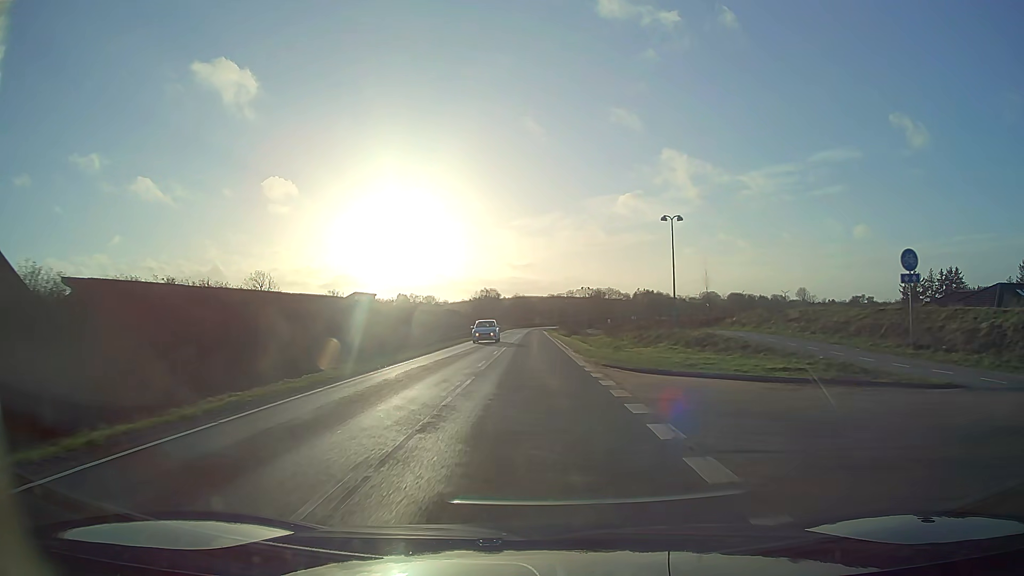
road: tertiary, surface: asphalt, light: Day
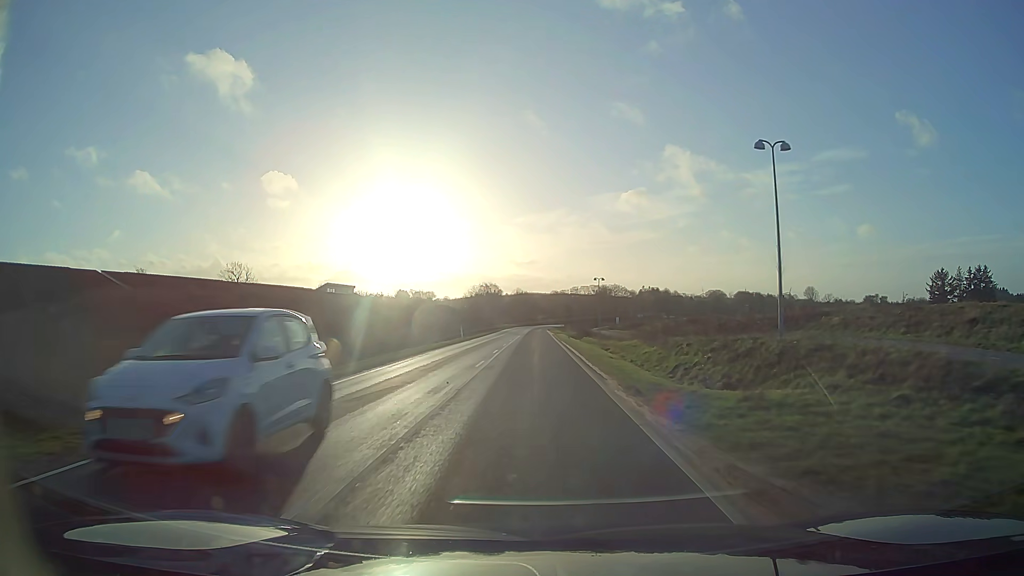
(0.0, +16.4) m; 0°
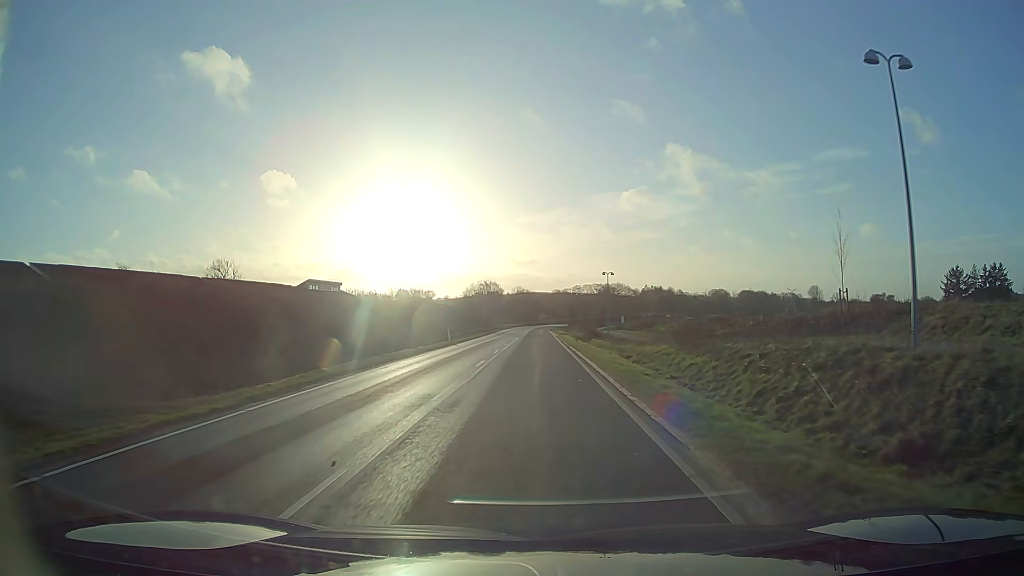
(0.0, +8.2) m; 0°
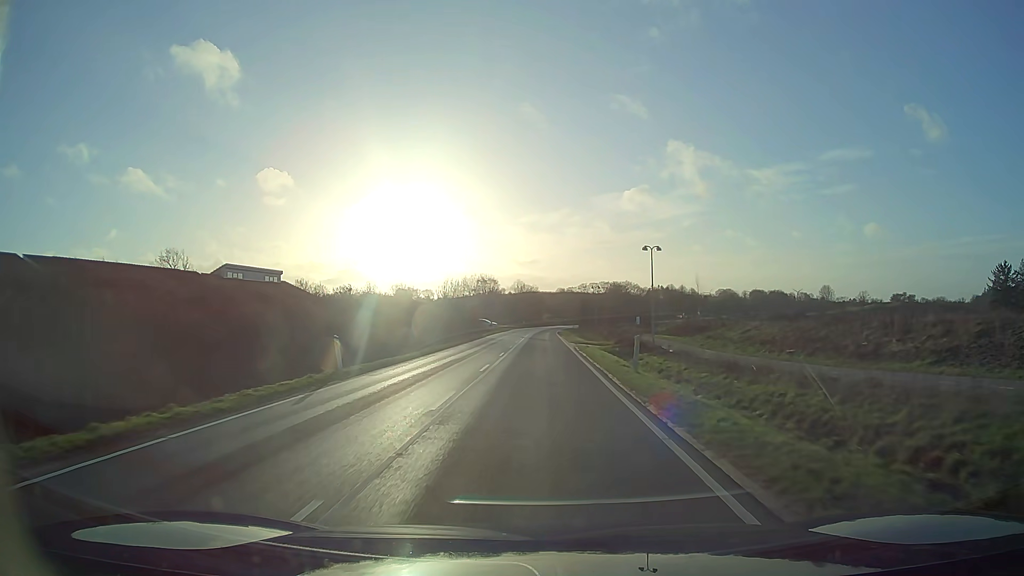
(-0.1, +24.9) m; 0°
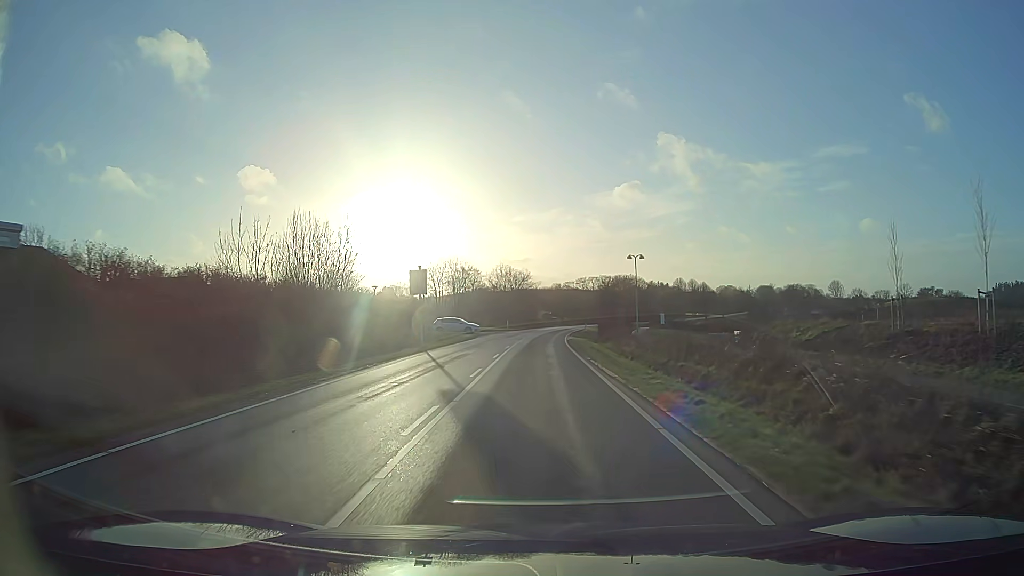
(+0.2, +42.2) m; +1°
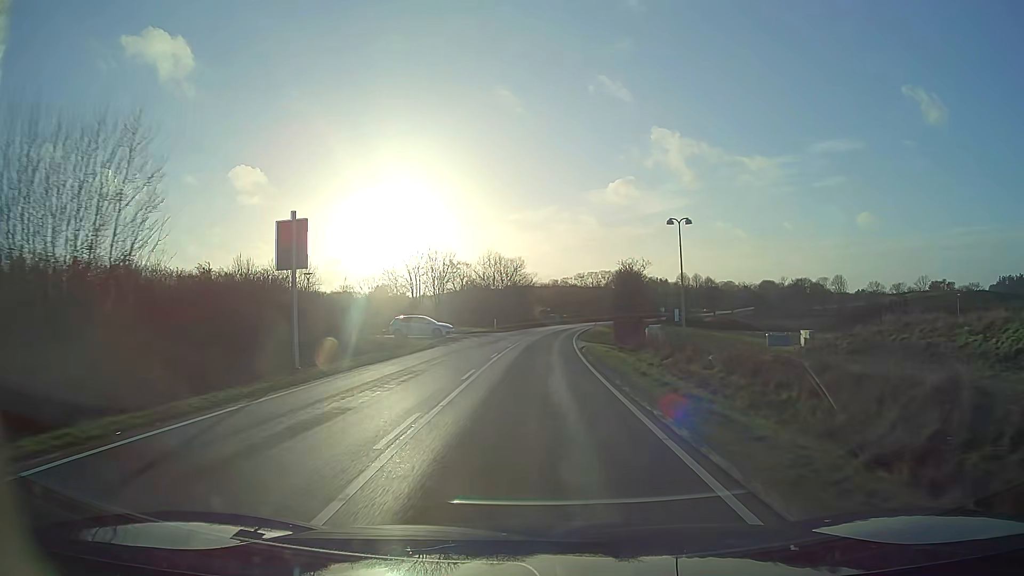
(+0.1, +16.8) m; 0°
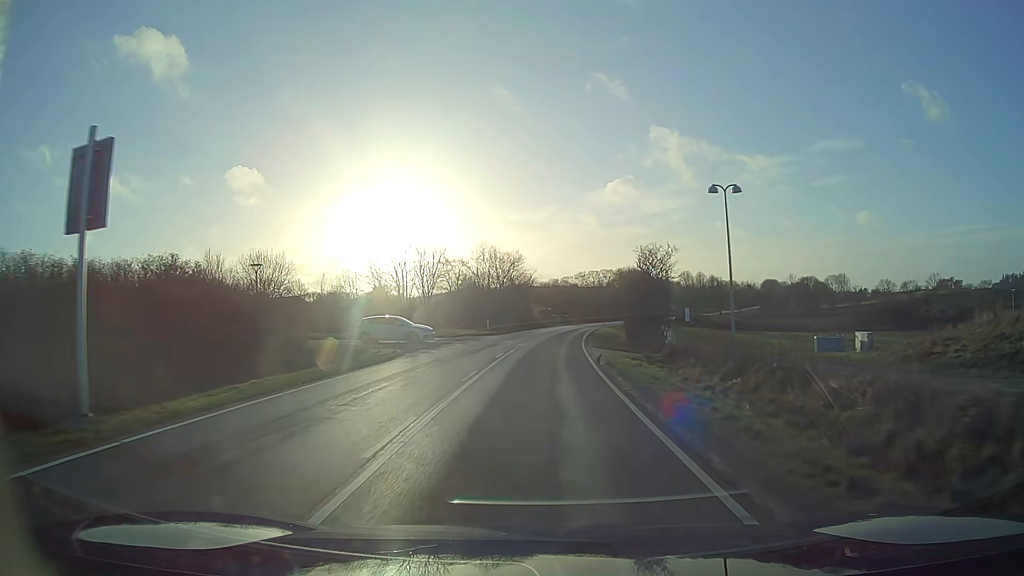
(0.0, +8.4) m; 0°
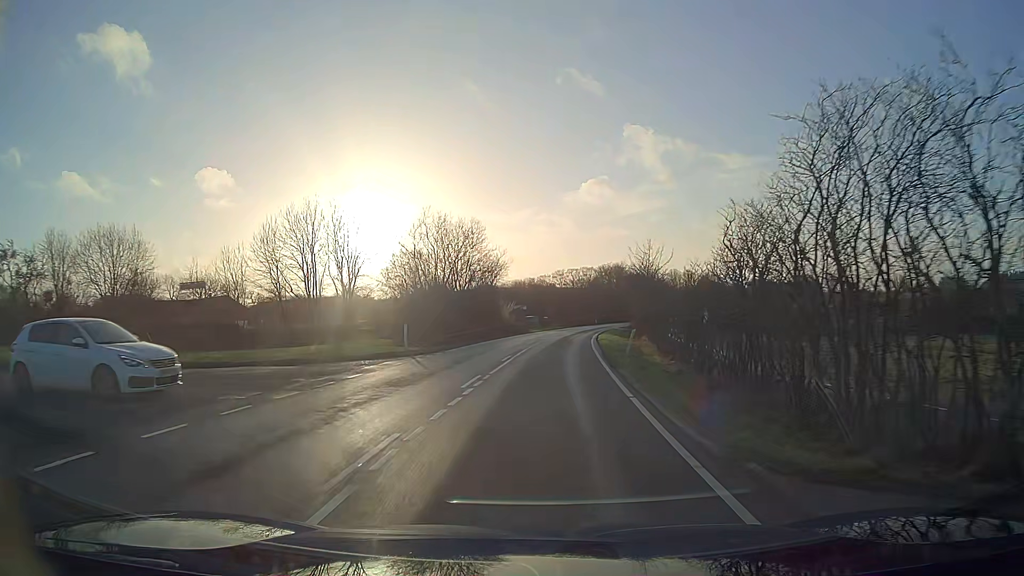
(+0.3, +25.2) m; +2°
(0, +10) (0, +20) (+1, +30) (+2, +40) (+2, +50) (+3, +60) (+5, +70) (+6, +80) (+8, +90) (+10, +99) m
